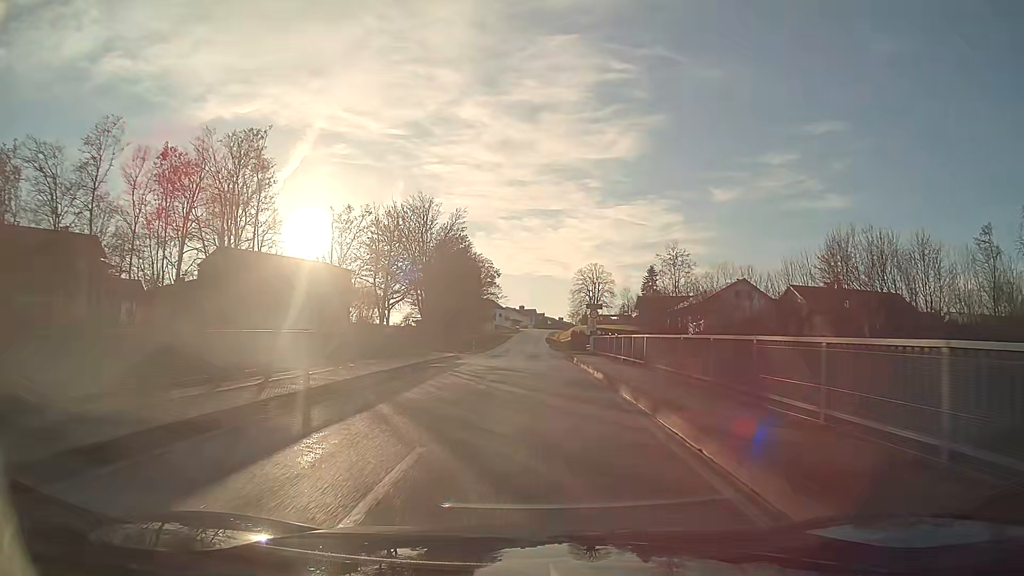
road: tertiary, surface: asphalt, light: Day
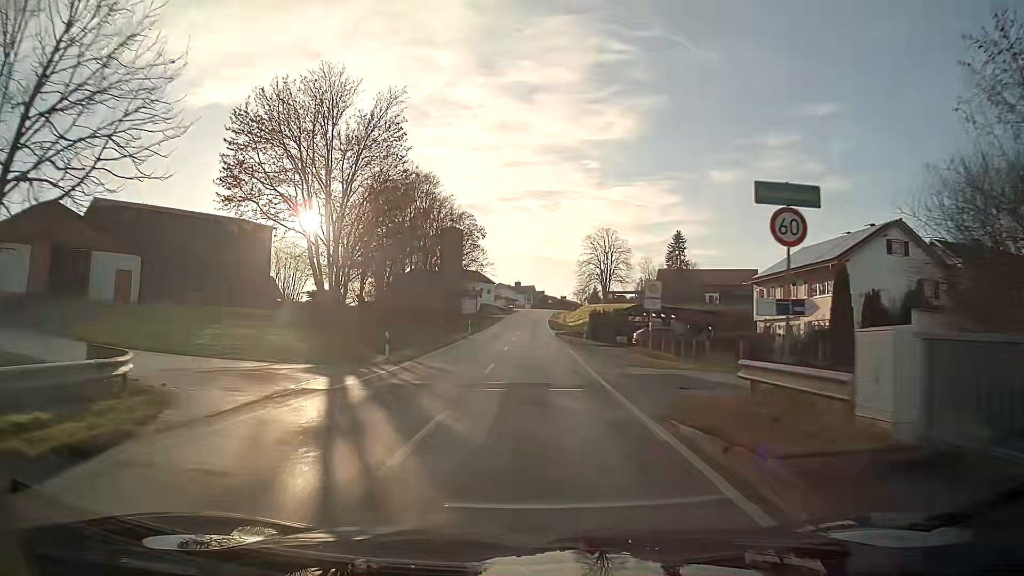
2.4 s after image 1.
(+0.1, +33.7) m; 0°
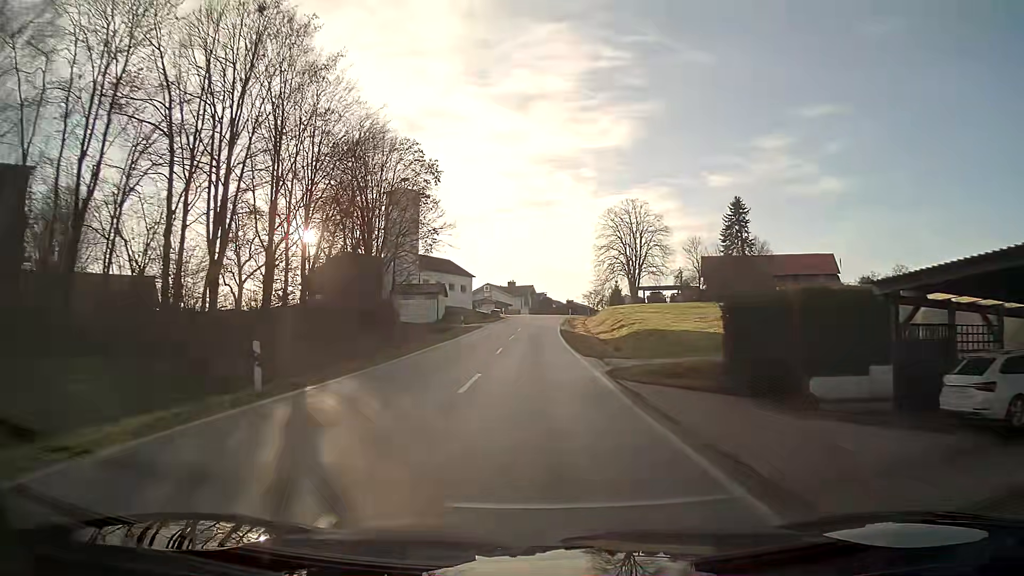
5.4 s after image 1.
(+0.1, +42.5) m; 0°
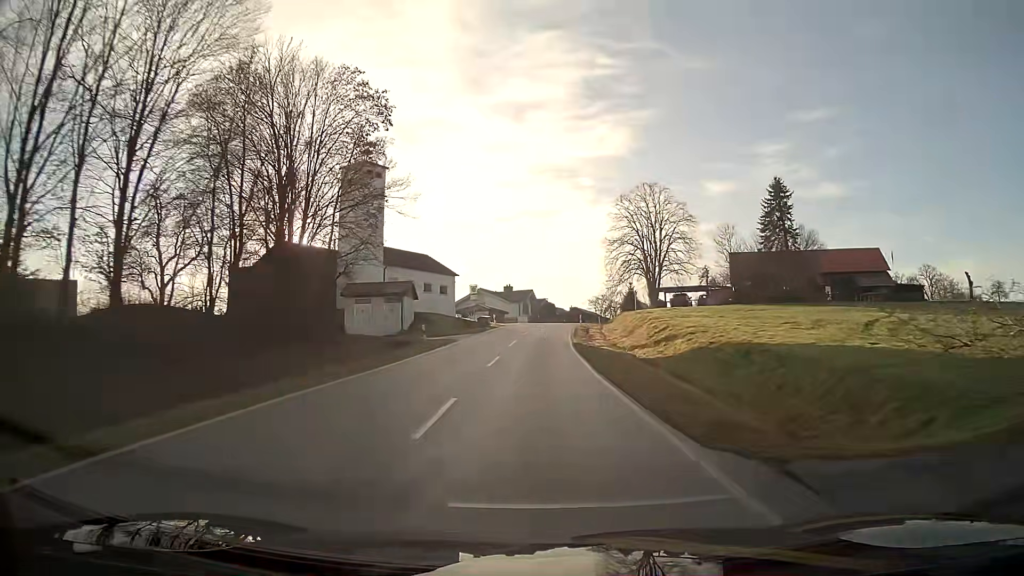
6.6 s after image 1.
(0.0, +17.2) m; 0°
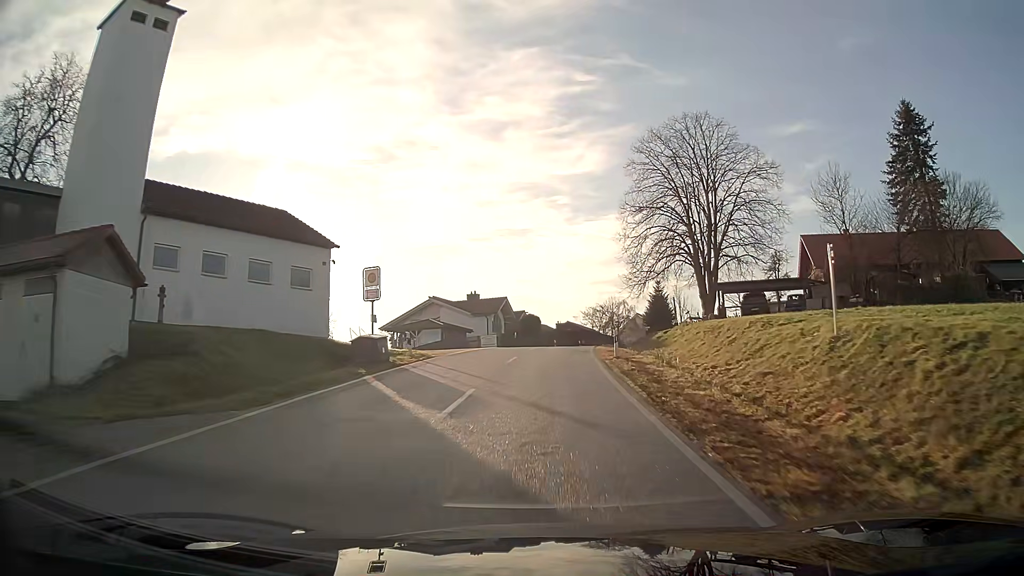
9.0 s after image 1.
(+0.5, +34.9) m; +2°
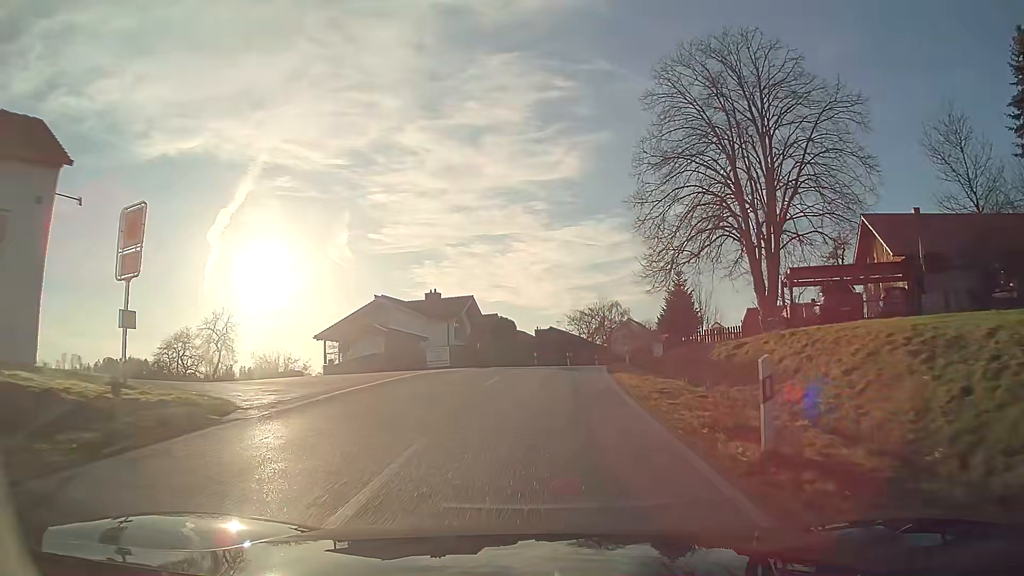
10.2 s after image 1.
(+0.3, +17.5) m; +2°
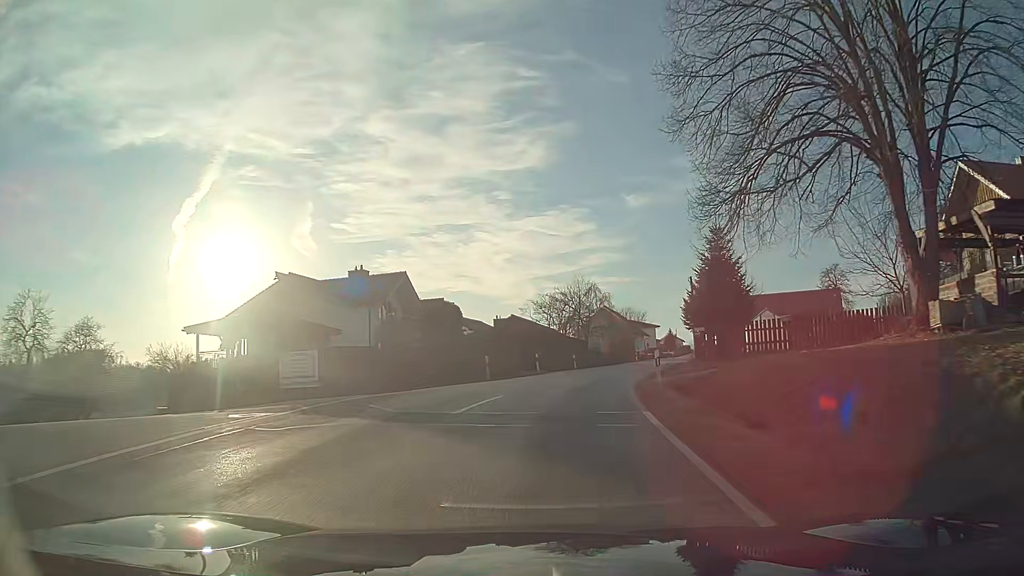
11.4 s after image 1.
(+0.5, +17.2) m; +4°
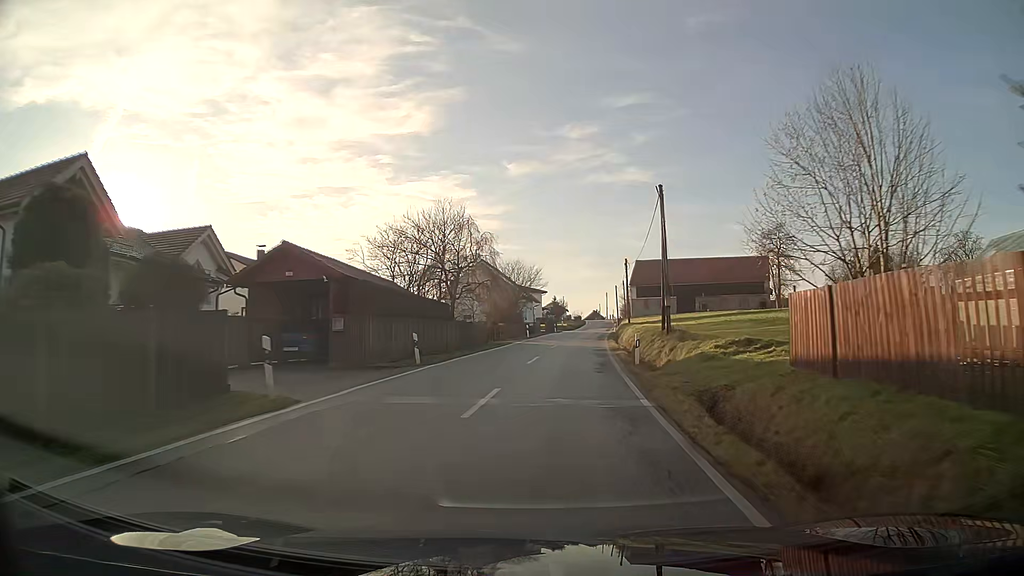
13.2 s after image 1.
(+2.4, +25.5) m; +11°
